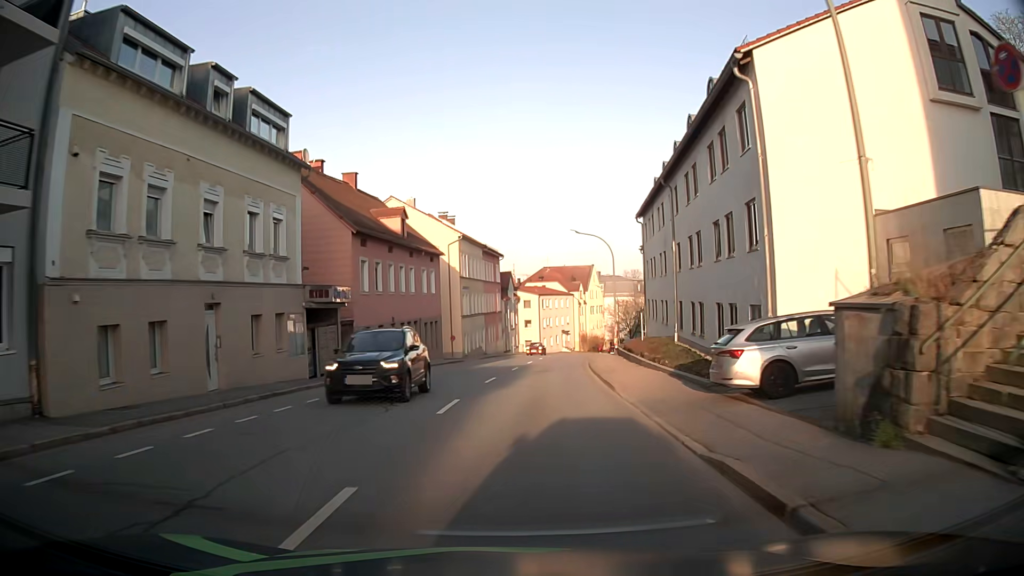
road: tertiary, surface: asphalt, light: Day
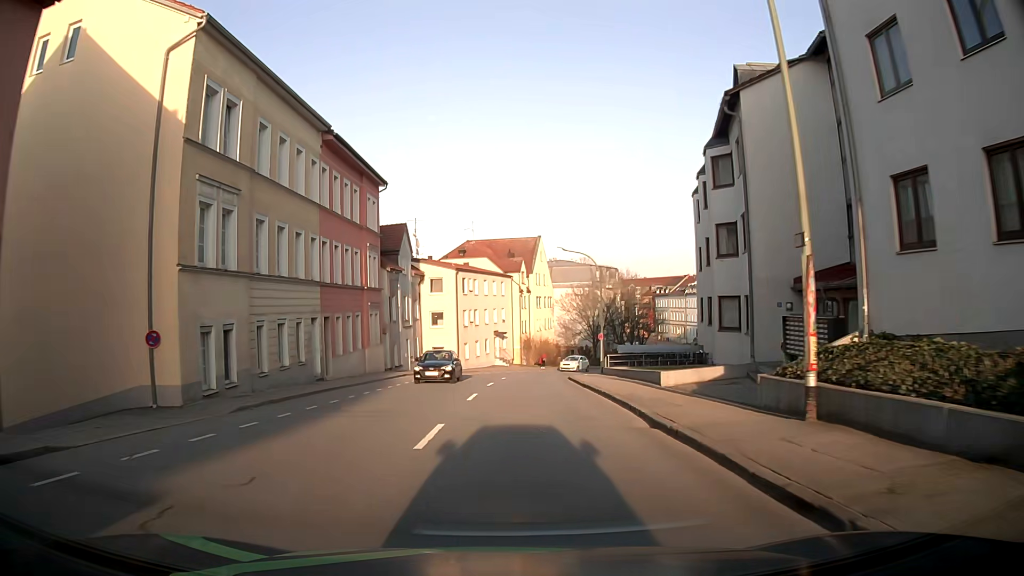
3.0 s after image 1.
(+2.4, +39.2) m; +6°
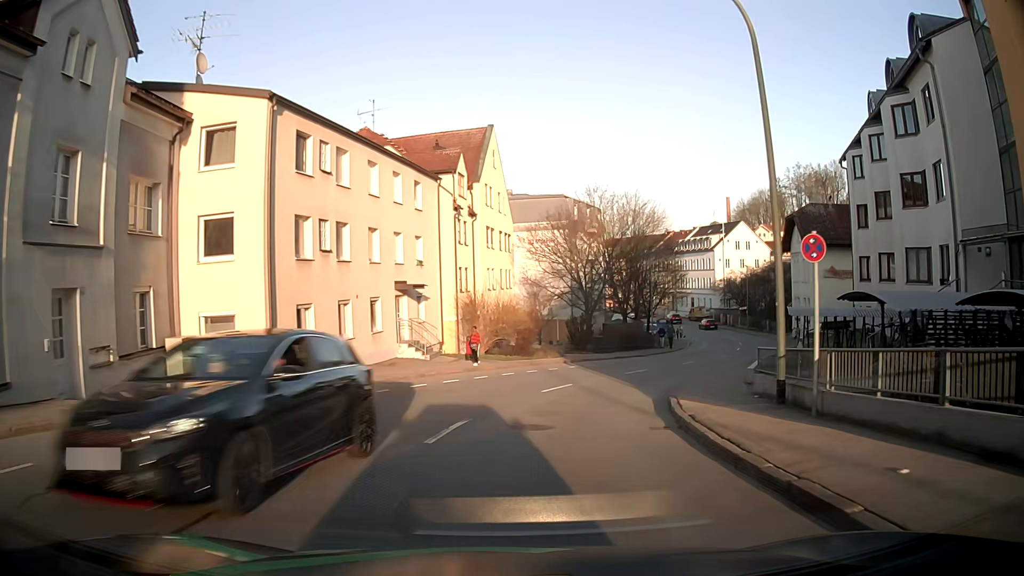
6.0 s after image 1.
(+1.1, +36.0) m; +5°
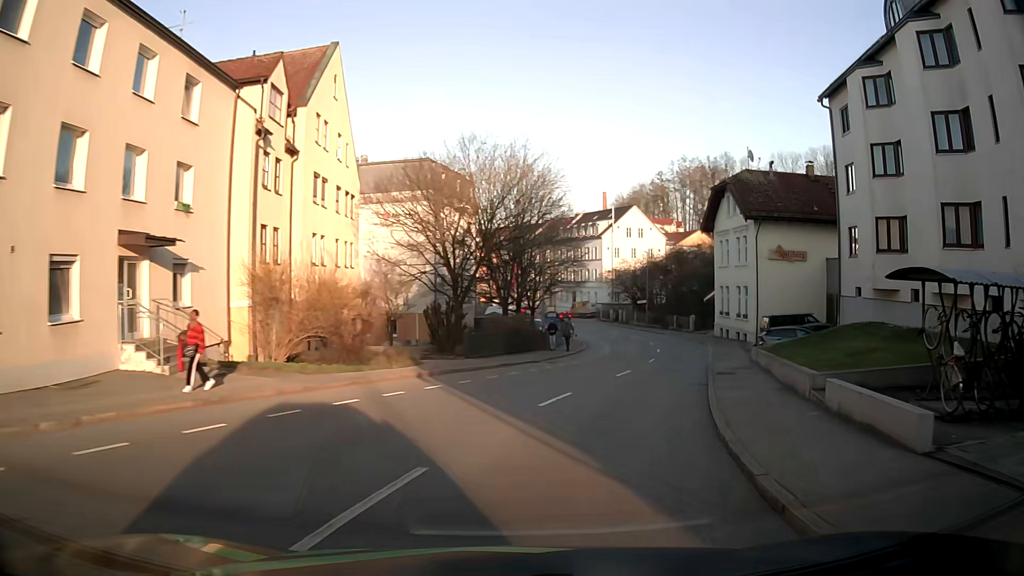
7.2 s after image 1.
(+1.0, +13.6) m; +10°
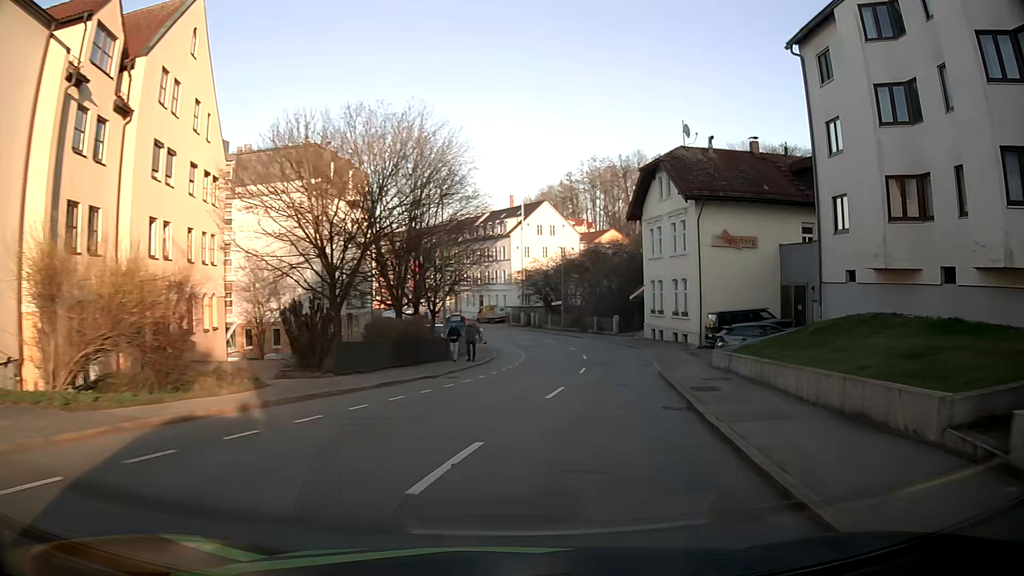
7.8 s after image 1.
(+0.5, +7.0) m; +8°
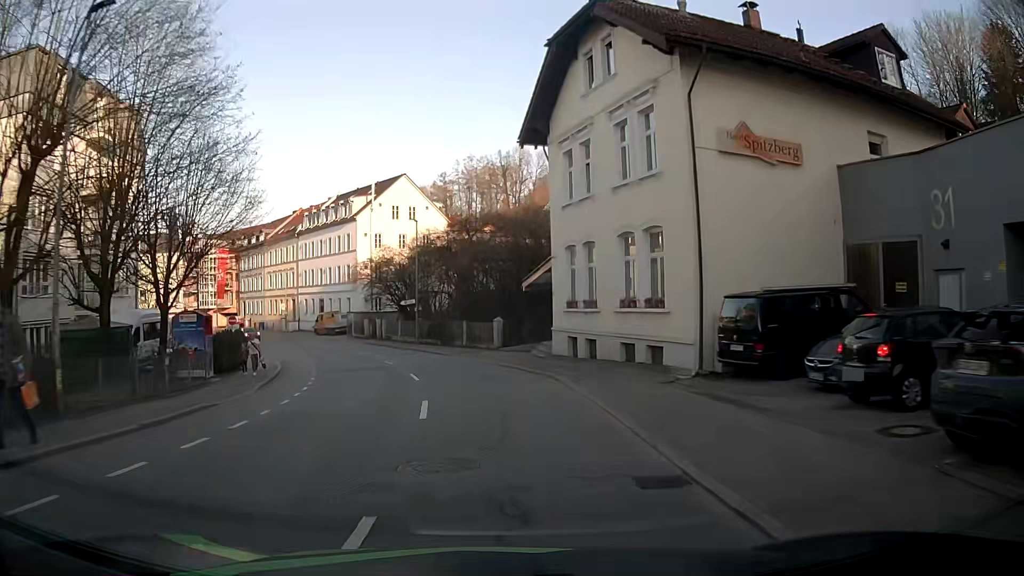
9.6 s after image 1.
(+3.1, +21.2) m; +12°
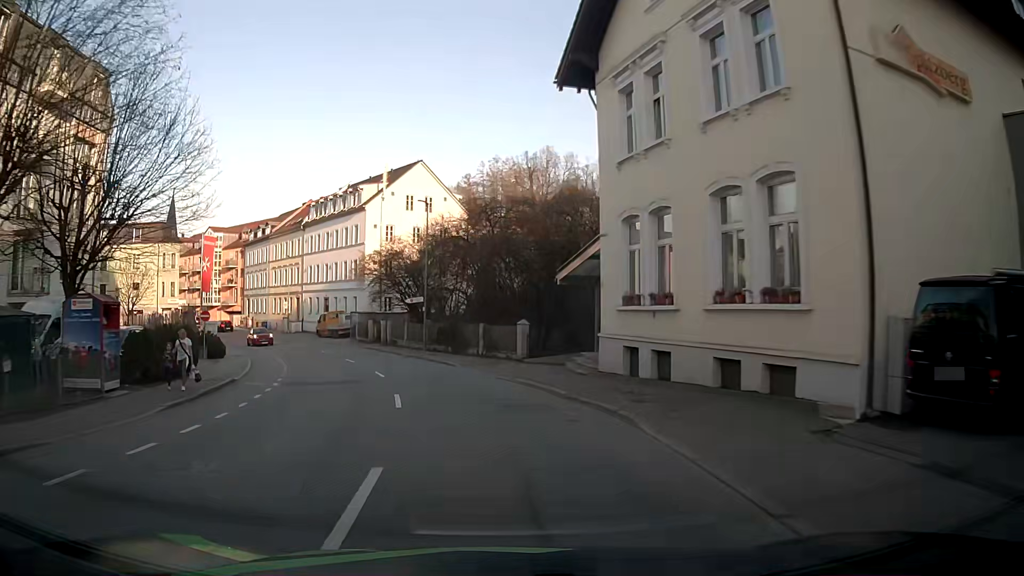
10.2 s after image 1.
(-0.1, +7.2) m; -2°
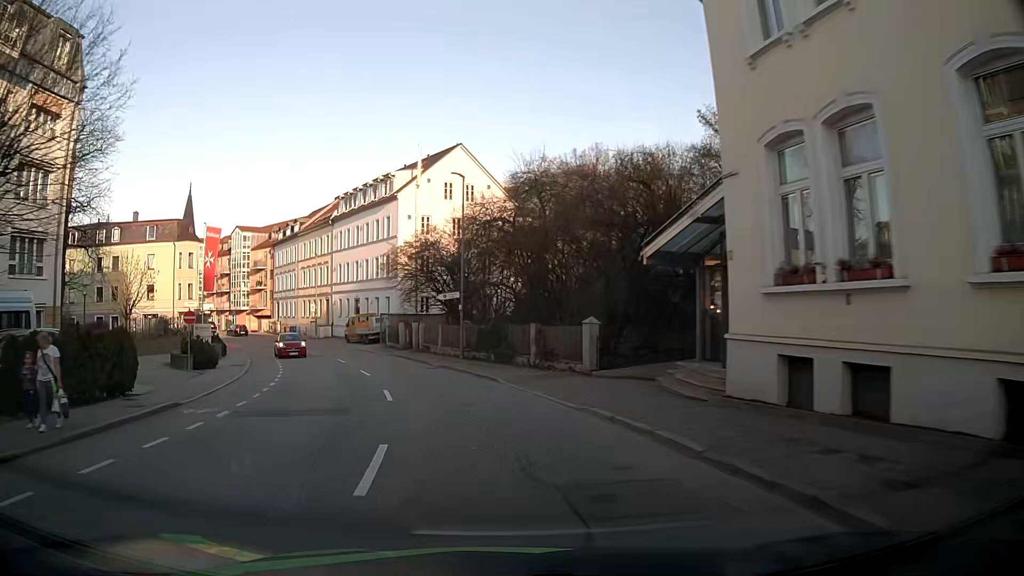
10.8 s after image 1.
(-0.2, +7.2) m; -4°
